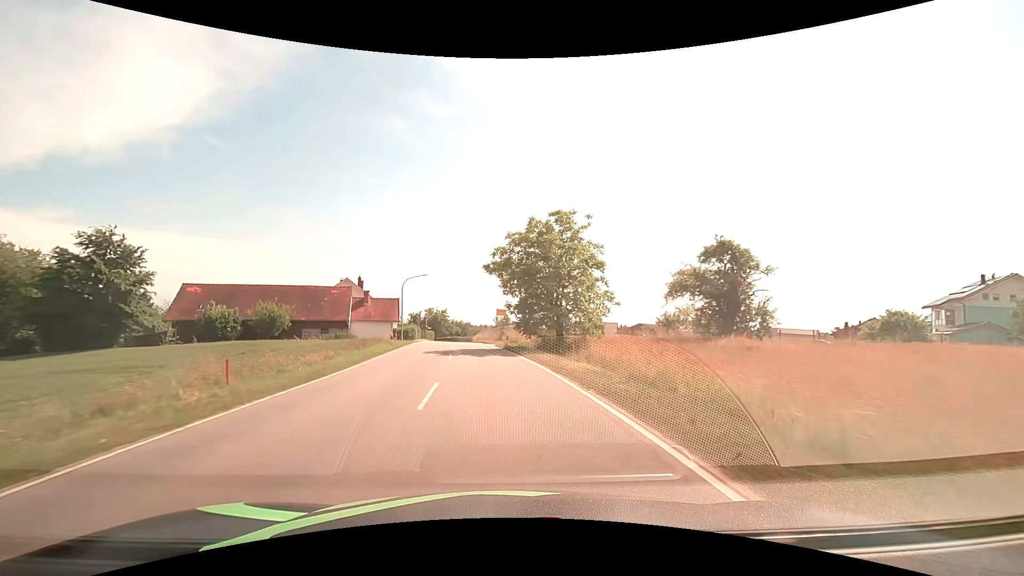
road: tertiary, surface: asphalt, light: Day
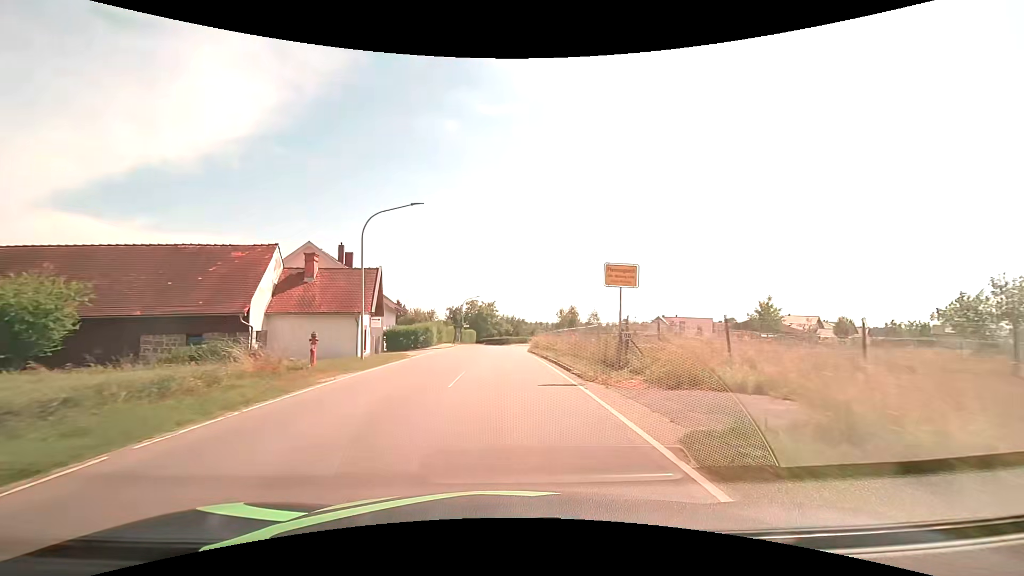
(-2.1, +32.4) m; -6°
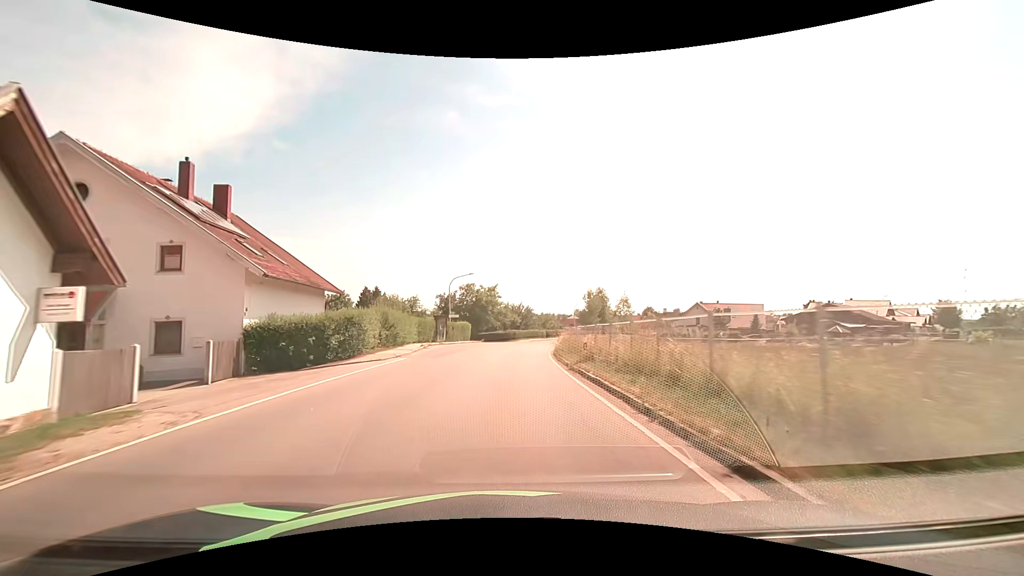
(-0.3, +23.6) m; -1°
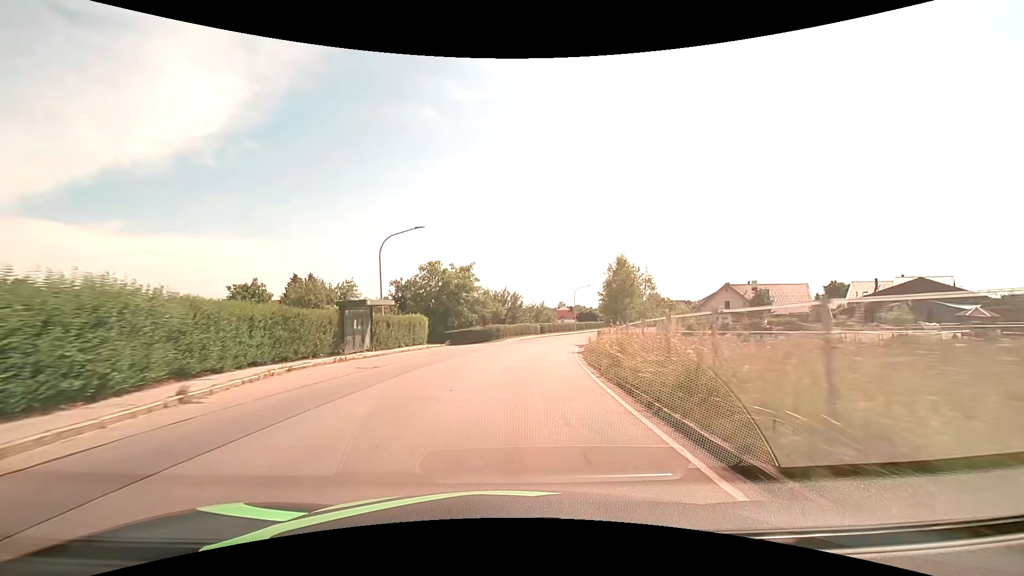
(+0.2, +23.4) m; +2°
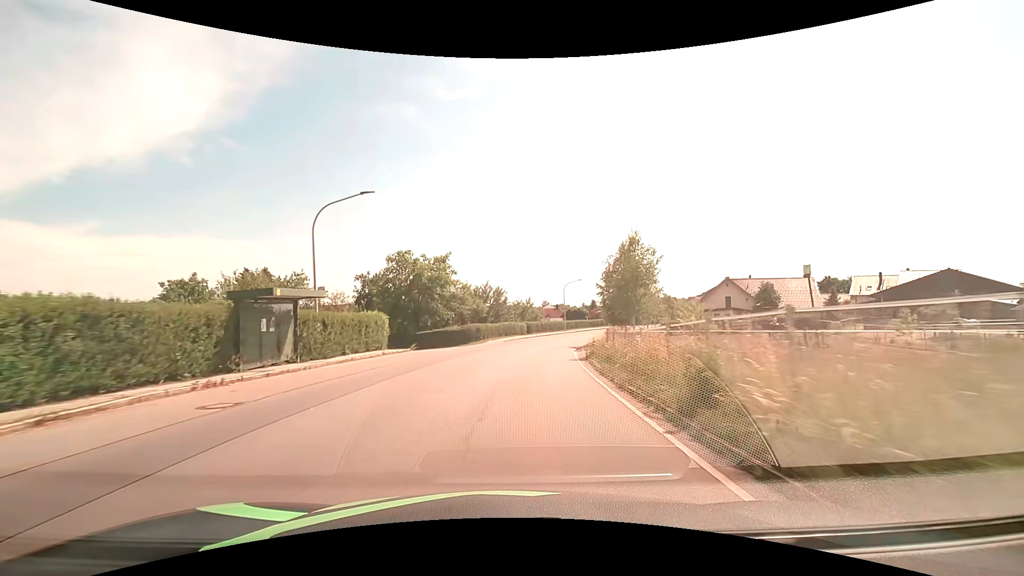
(+0.1, +7.8) m; +2°
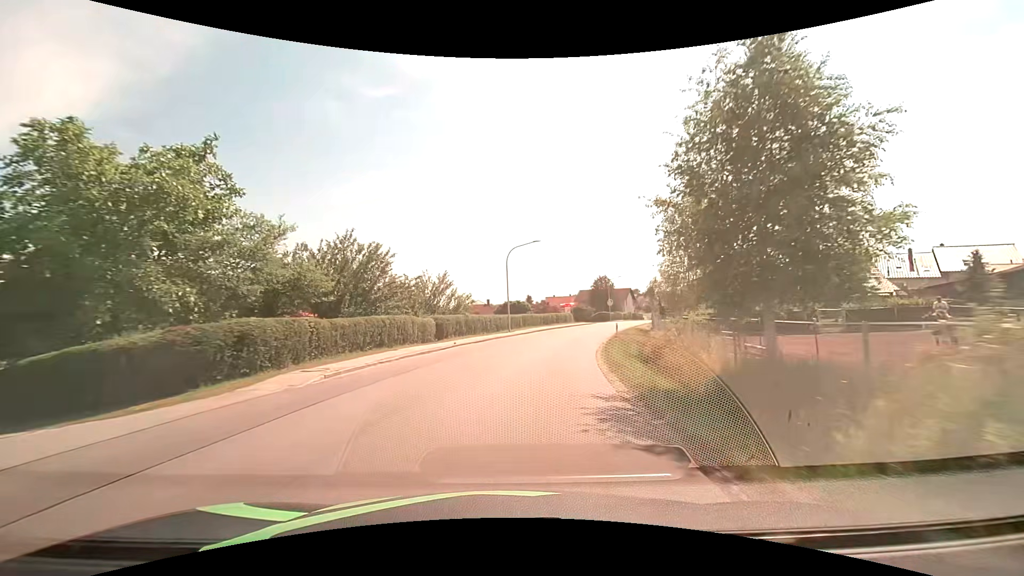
(+2.0, +30.9) m; +8°
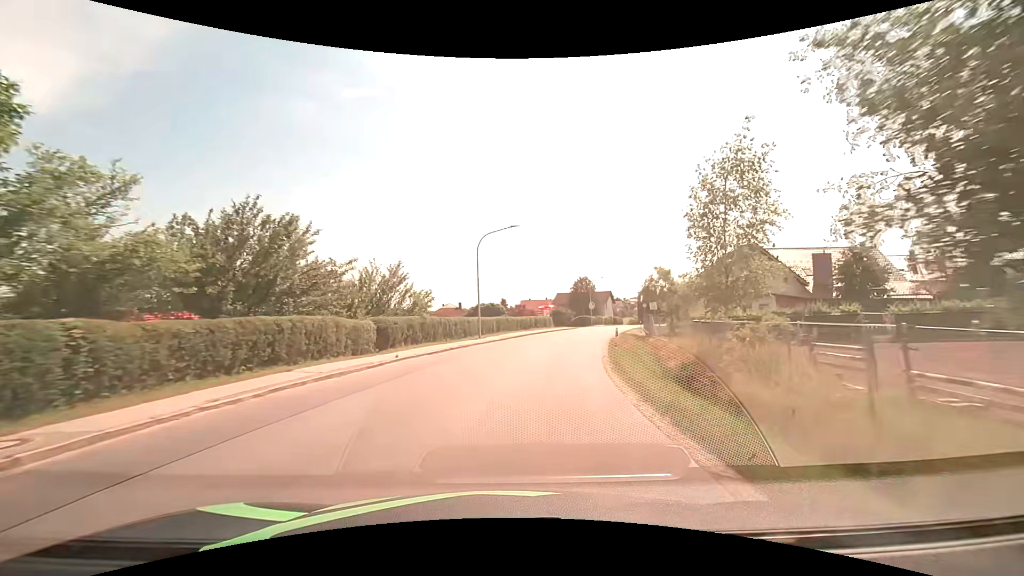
(+0.1, +7.7) m; +3°
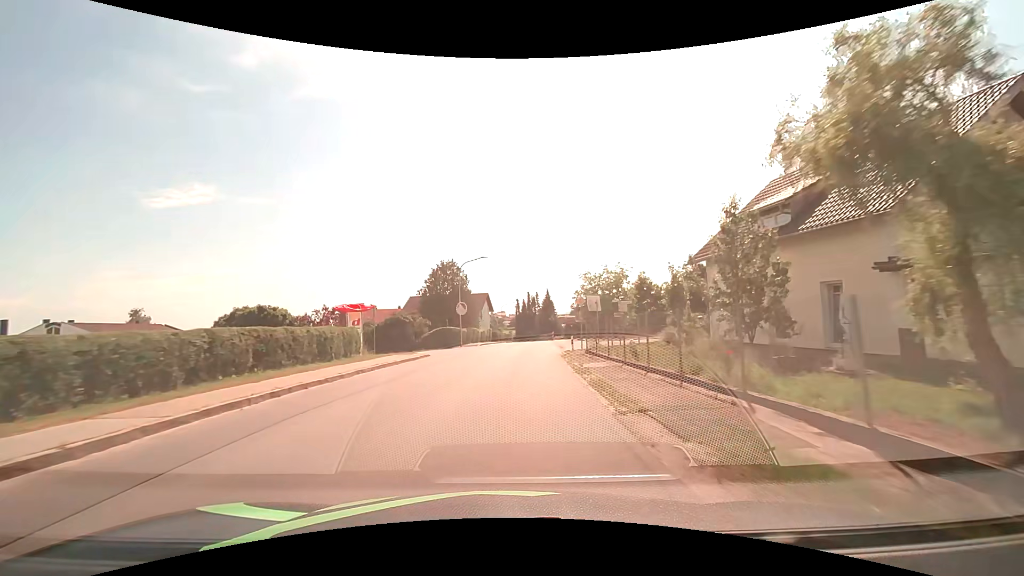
(+5.7, +37.3) m; +15°
(0, +10) (+1, +20) (+1, +30) (+2, +40) (+2, +50) (+3, +60) (+4, +70) (+5, +80) (+6, +90) (+6, +100) m
